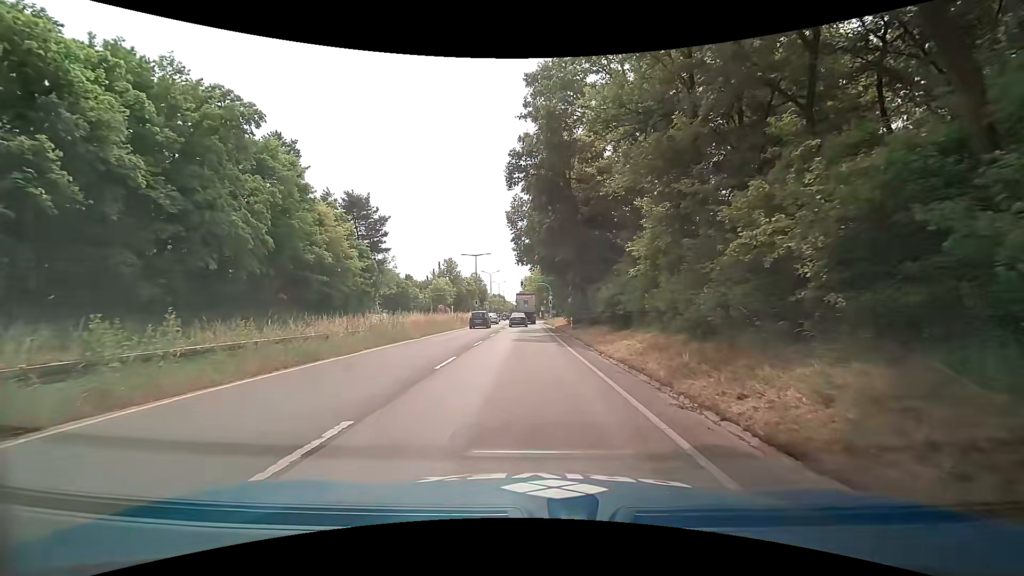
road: trunk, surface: asphalt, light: Day
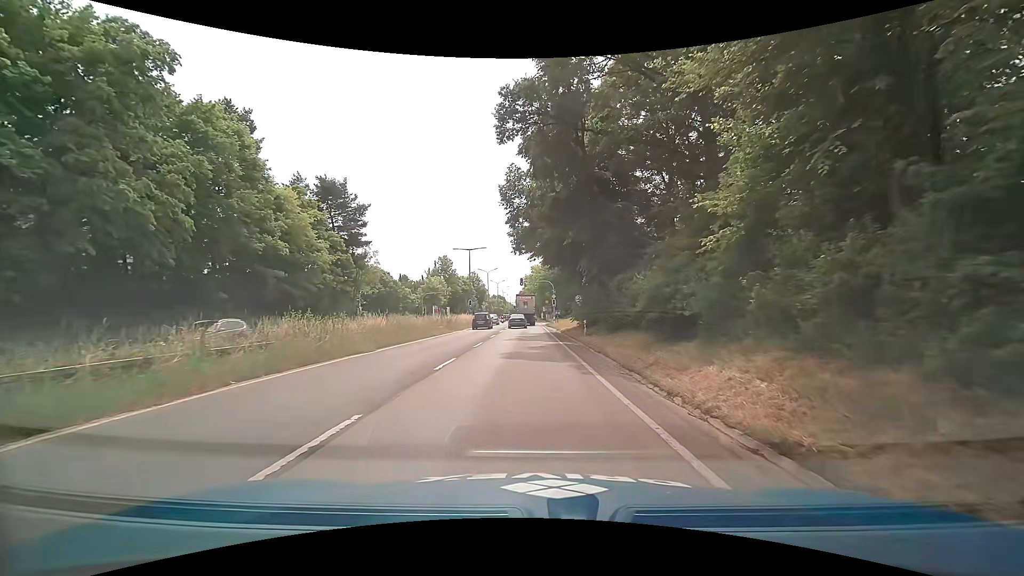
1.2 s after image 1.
(-0.1, +8.7) m; -1°
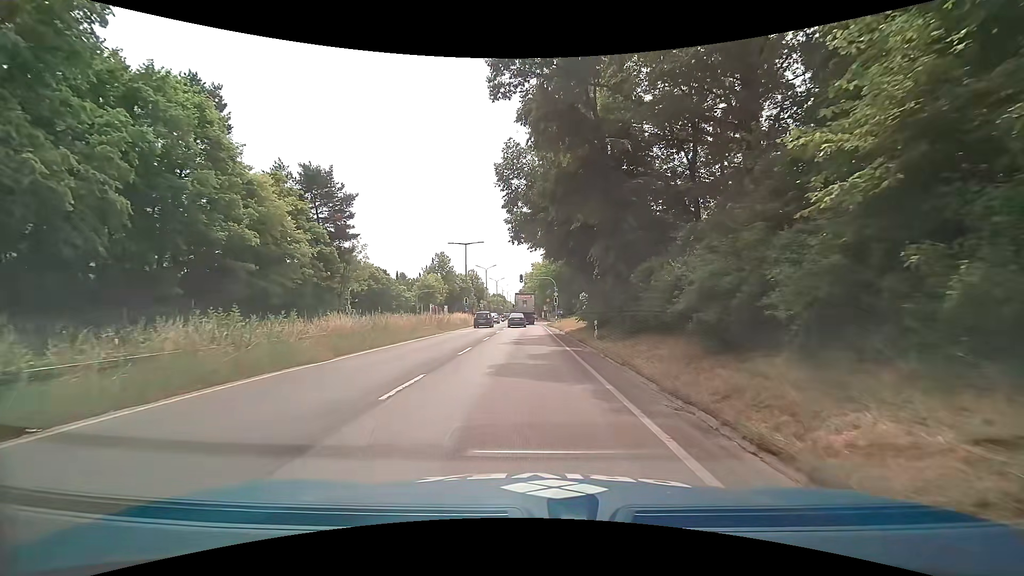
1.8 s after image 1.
(+0.1, +4.5) m; +1°
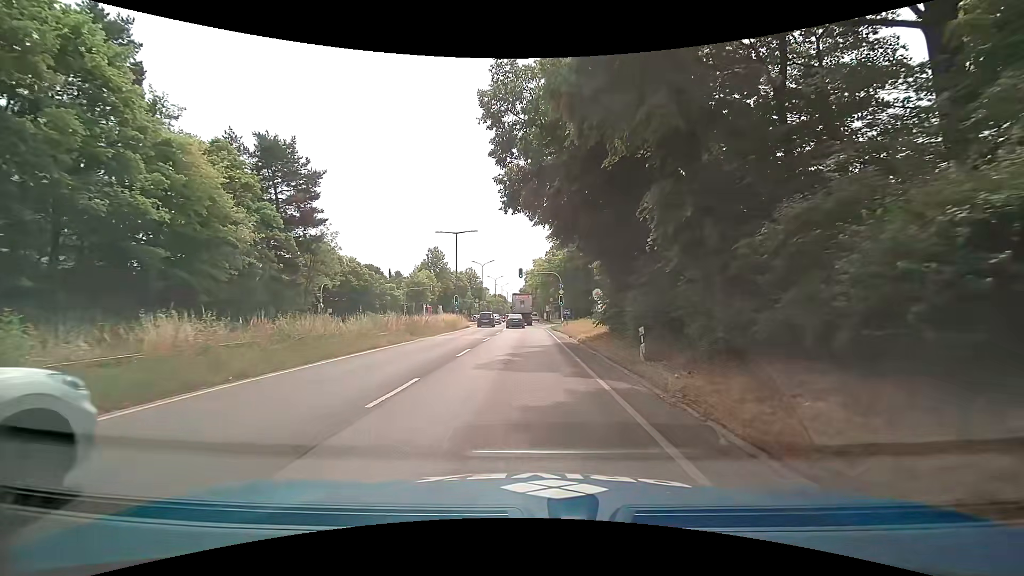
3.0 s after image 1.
(0.0, +9.4) m; 0°
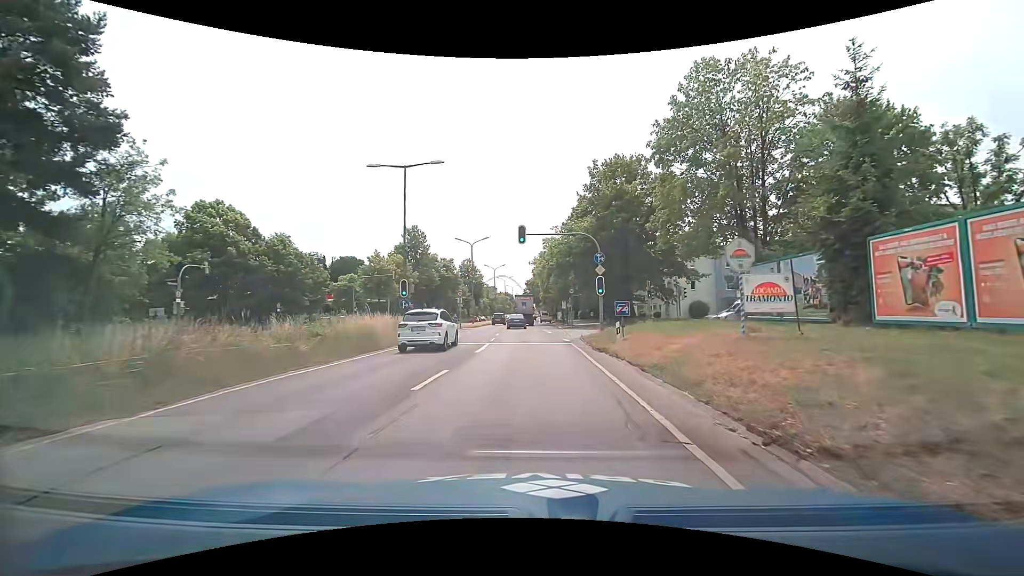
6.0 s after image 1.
(-0.3, +25.4) m; -1°
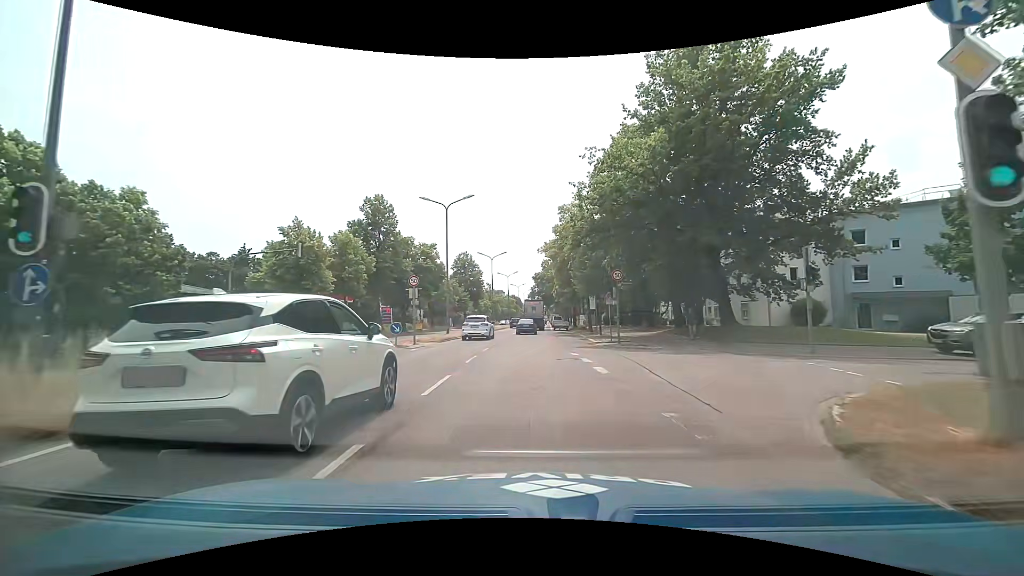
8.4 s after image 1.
(-0.4, +23.0) m; -1°
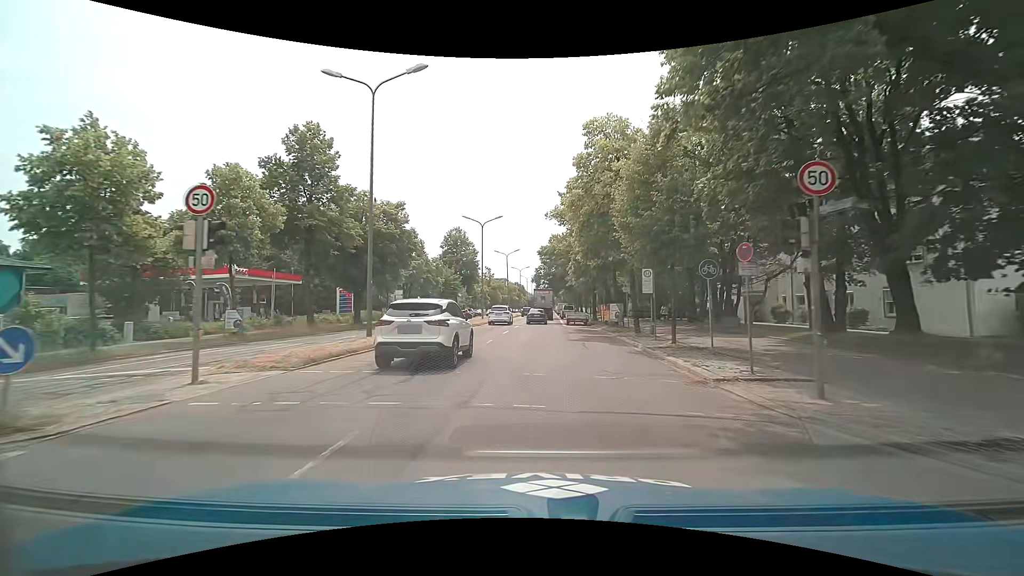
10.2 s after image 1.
(-0.2, +18.6) m; 0°
(0, +10) (-1, +20) (-2, +30) (-3, +40) (-3, +50) (-3, +60) (-3, +70) (-2, +80) (-2, +90) (-2, +100) m
